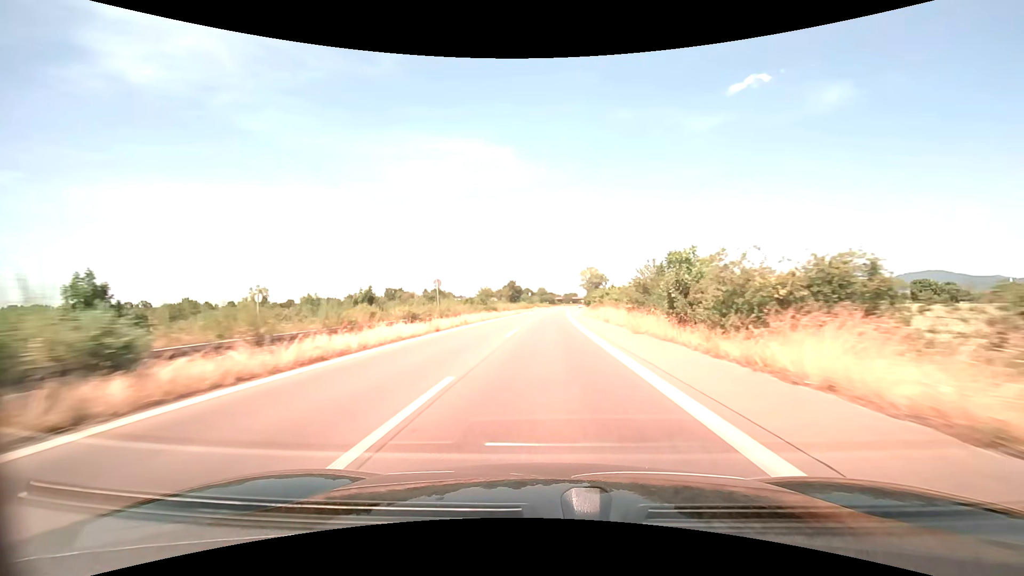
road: trunk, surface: asphalt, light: Day
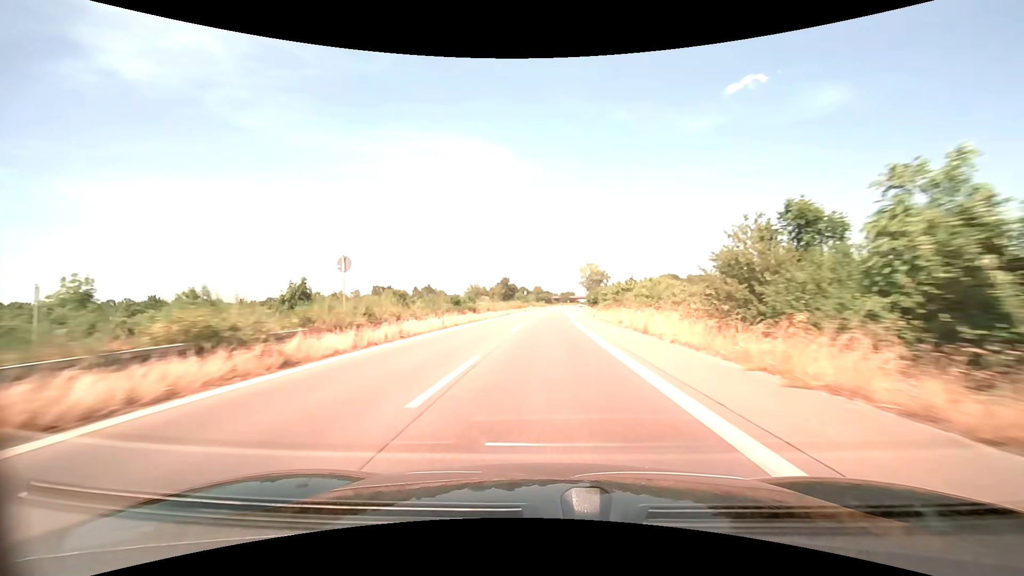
(+0.1, +14.8) m; 0°
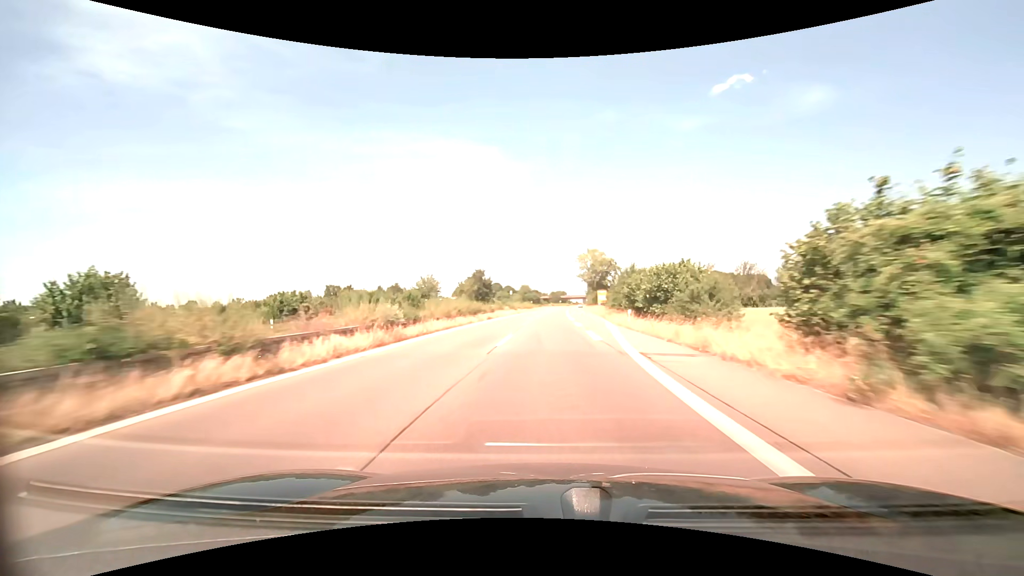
(+0.6, +44.6) m; +1°
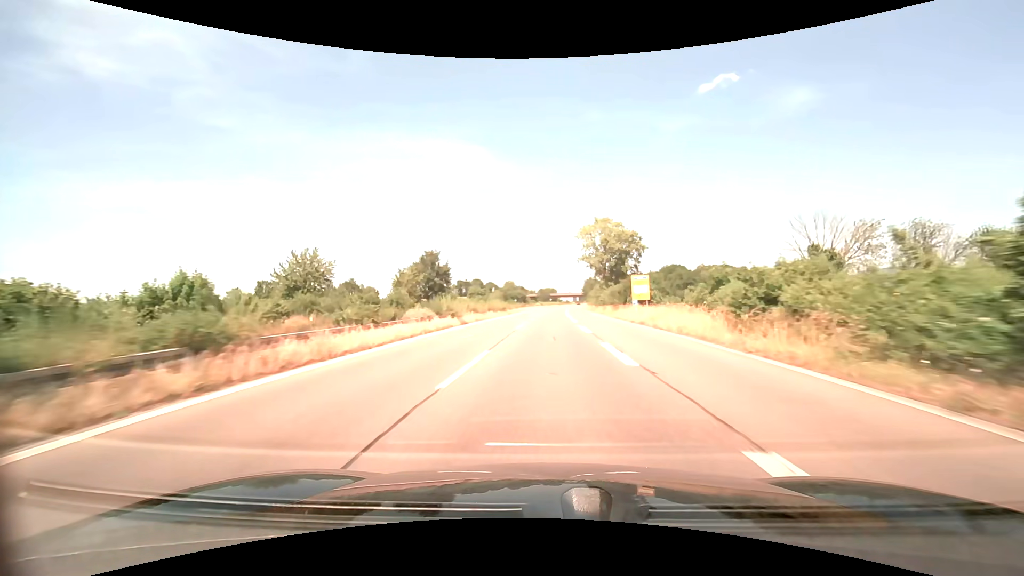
(+0.5, +44.7) m; +1°
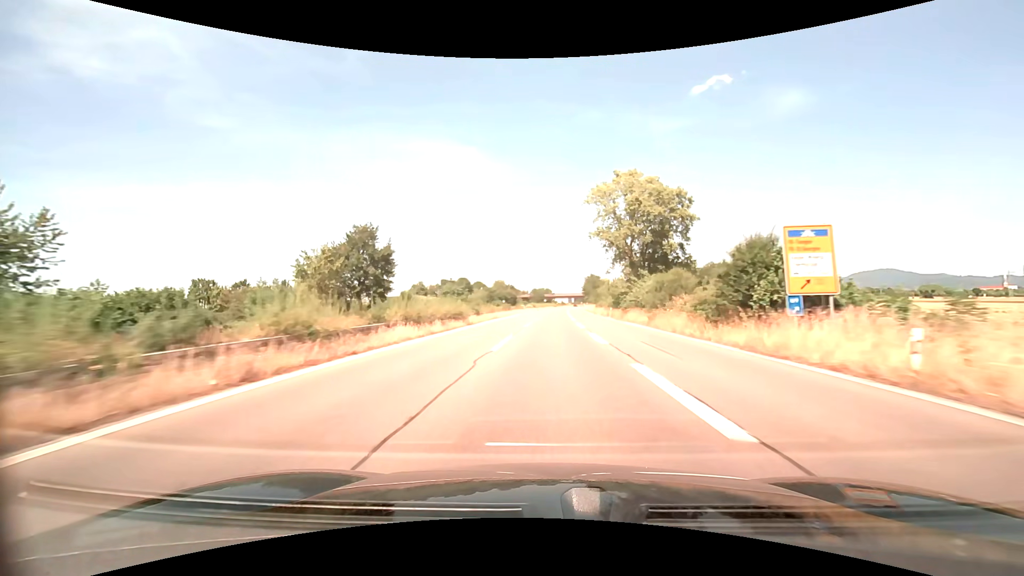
(+0.3, +29.9) m; +1°
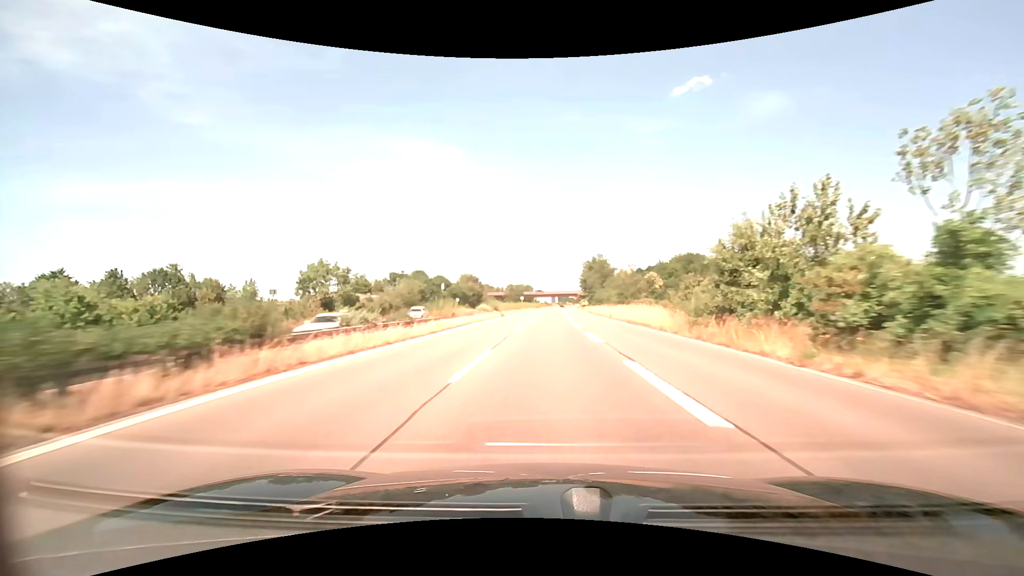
(+1.0, +60.1) m; +2°
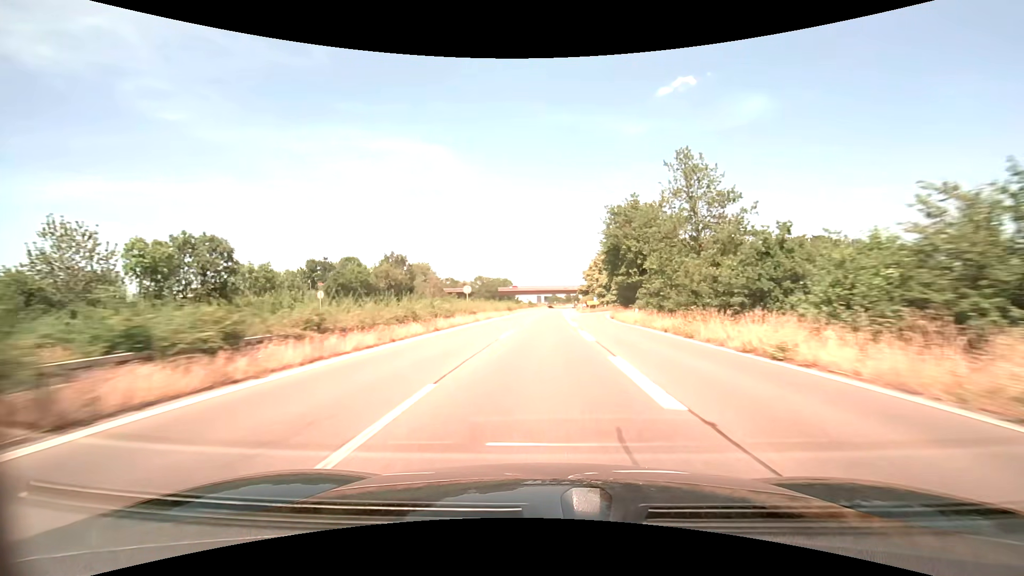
(+0.8, +60.5) m; +1°
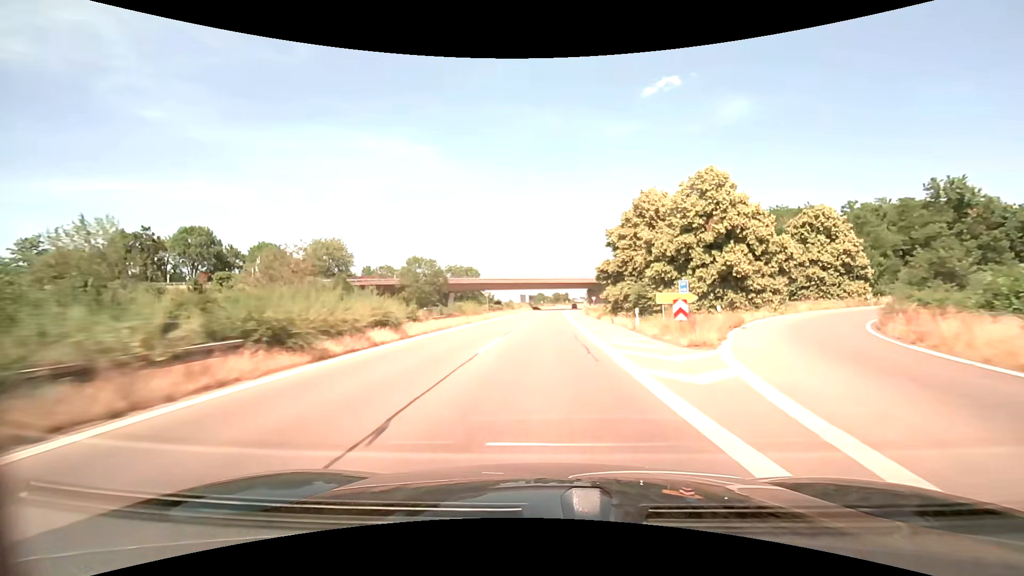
(+0.8, +60.9) m; +2°
(0, +10) (0, +20) (0, +30) (0, +40) (0, +50) (+1, +60) (+1, +70) (+1, +80) (+2, +90) (+2, +100) m
